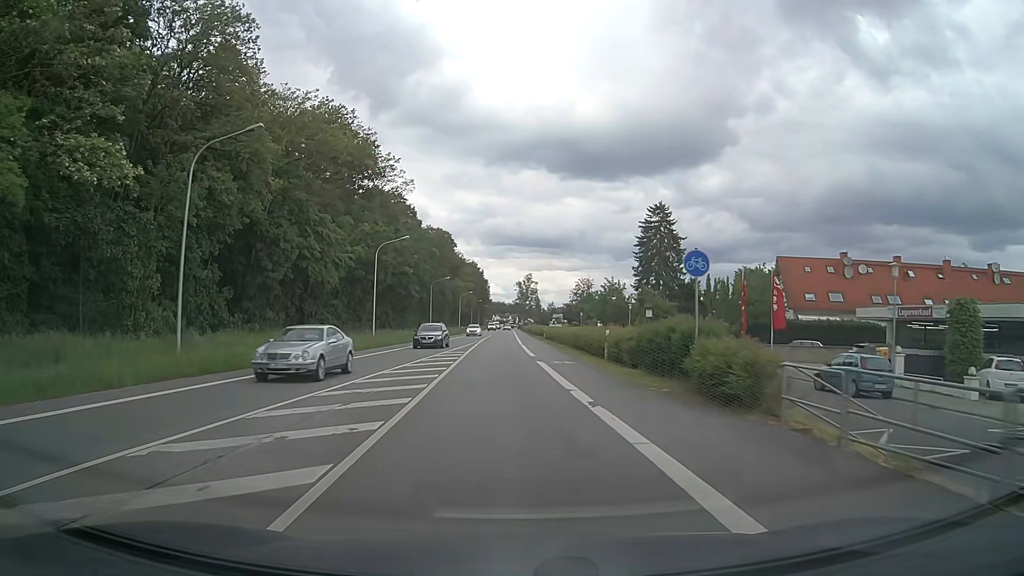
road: primary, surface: asphalt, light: Day
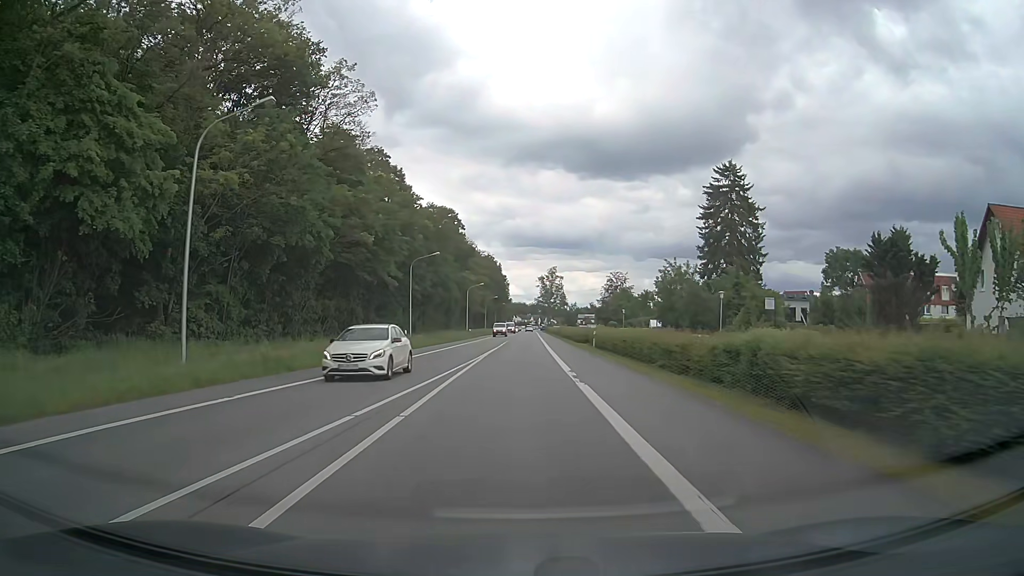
(-0.6, +31.3) m; -2°
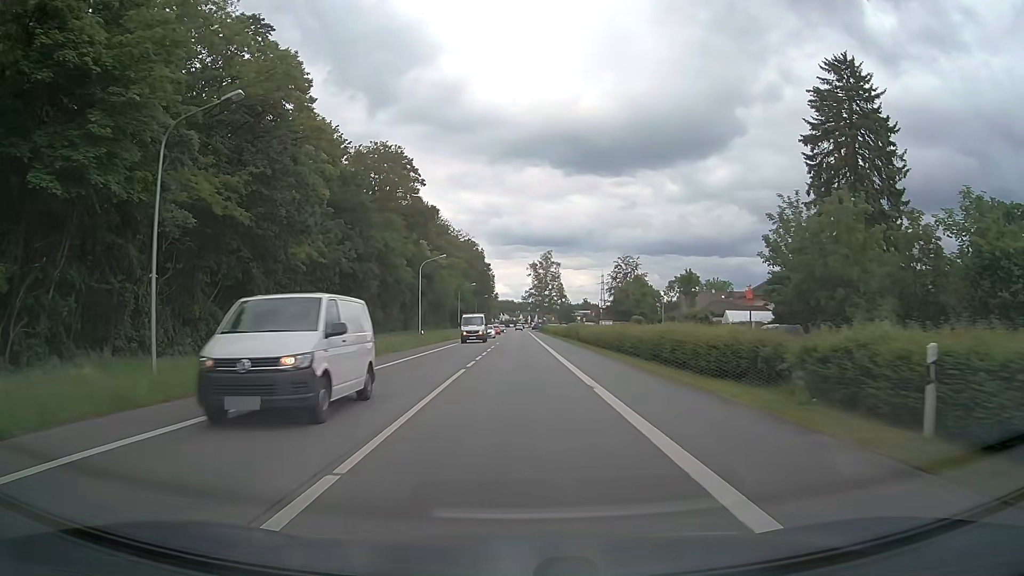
(+0.3, +39.1) m; +1°
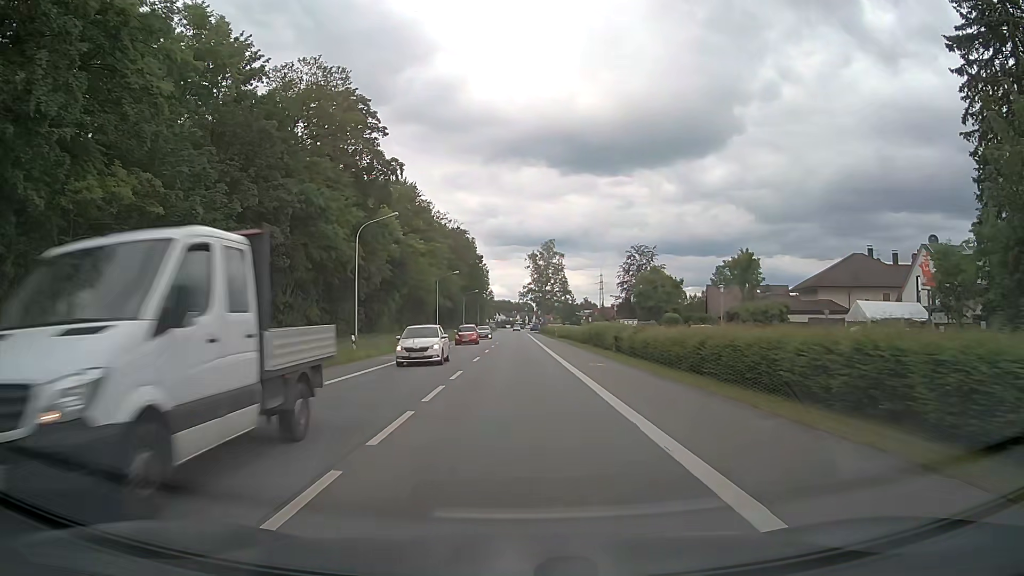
(+0.2, +23.4) m; +1°
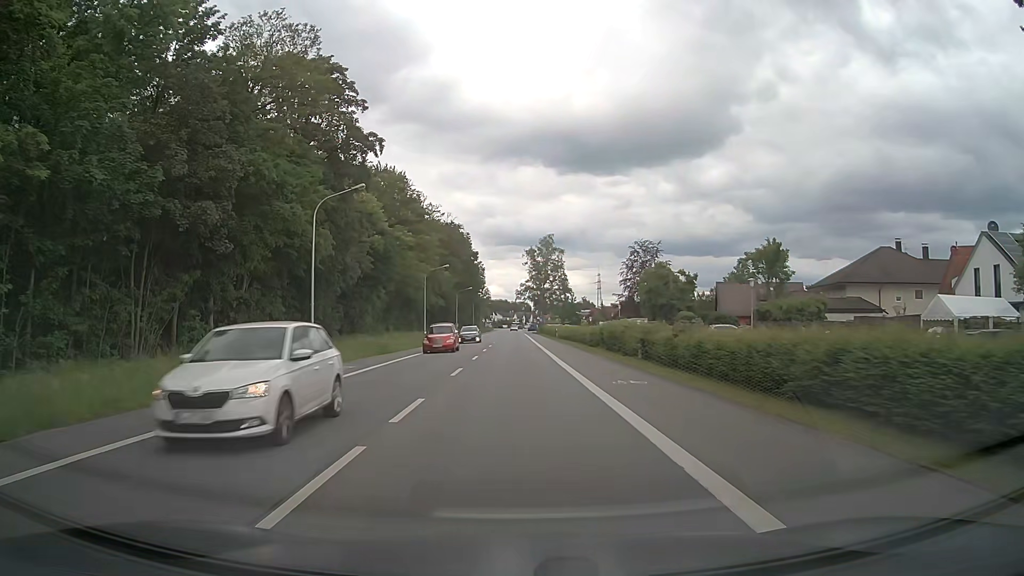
(0.0, +7.8) m; 0°
